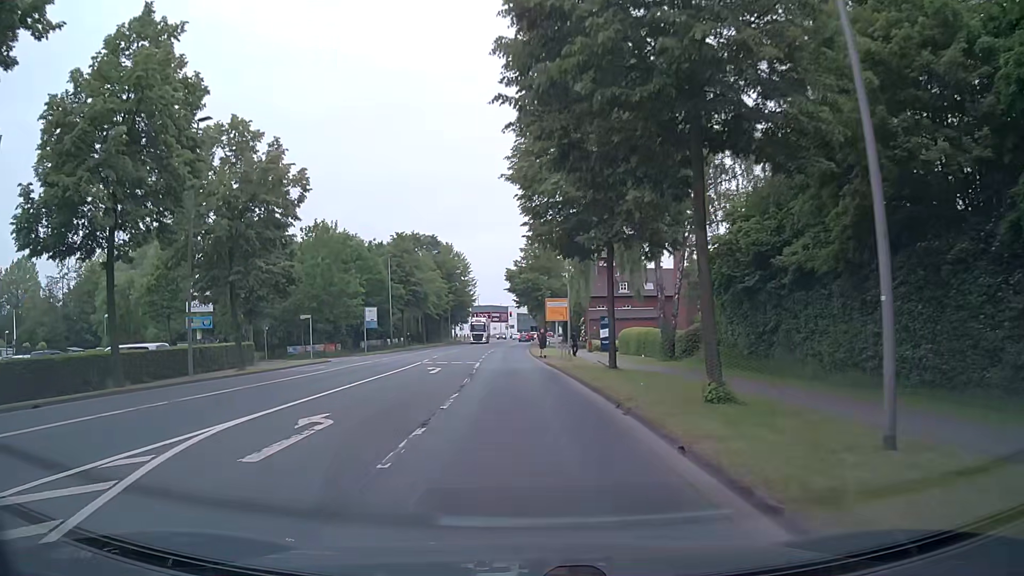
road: secondary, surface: asphalt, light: Day
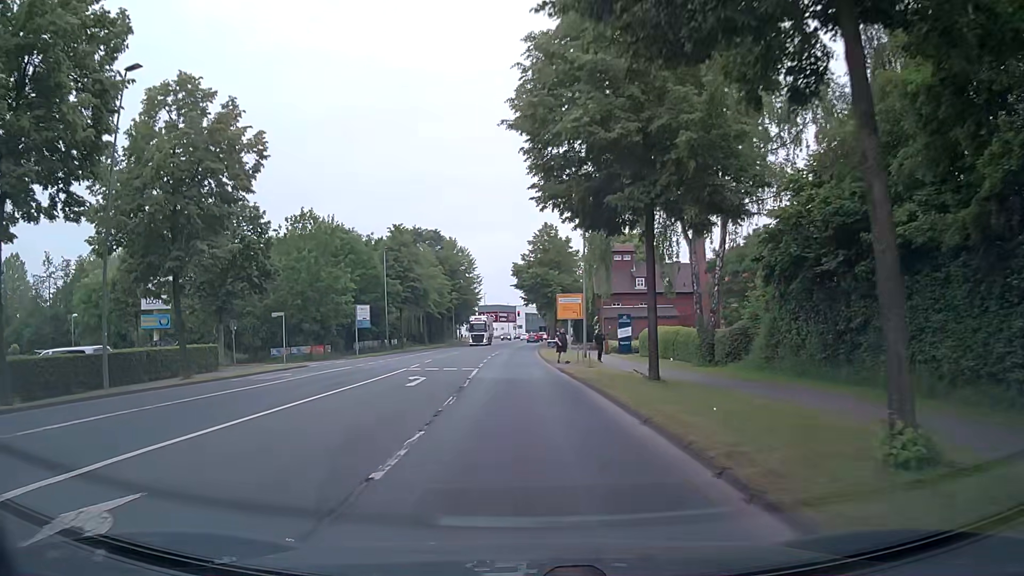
(-0.1, +6.4) m; -1°
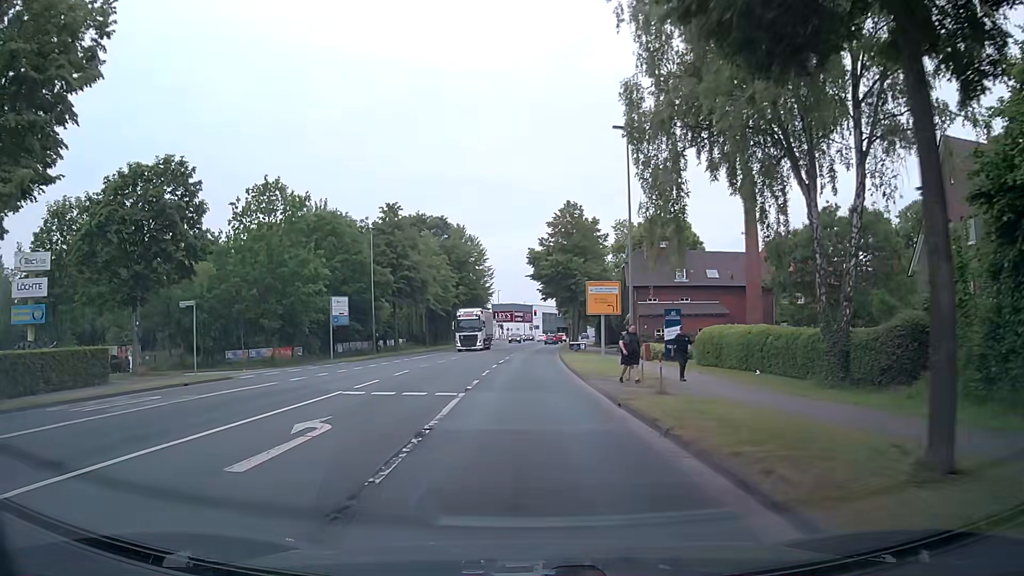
(-0.2, +12.2) m; -1°
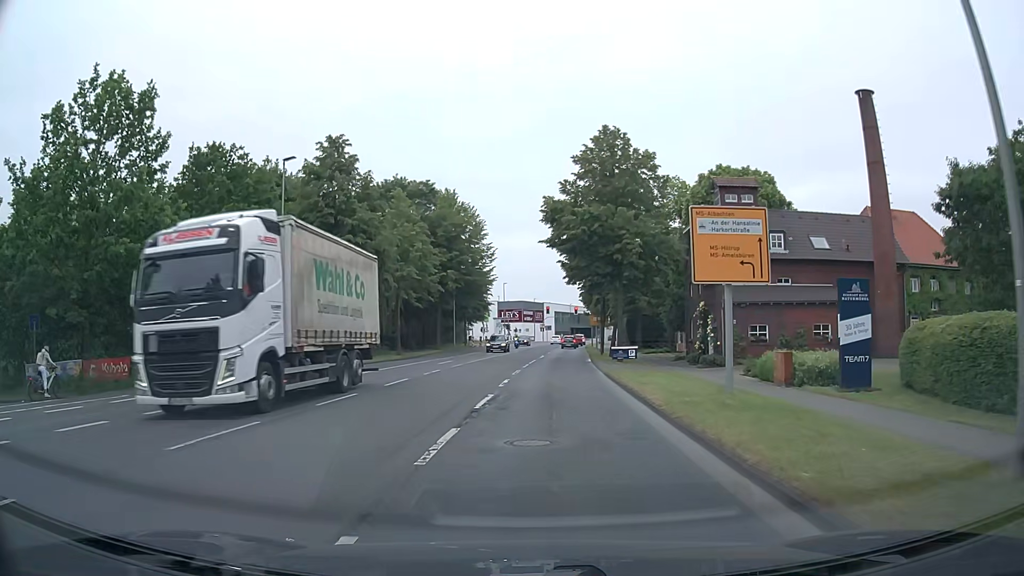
(-0.4, +22.3) m; -1°
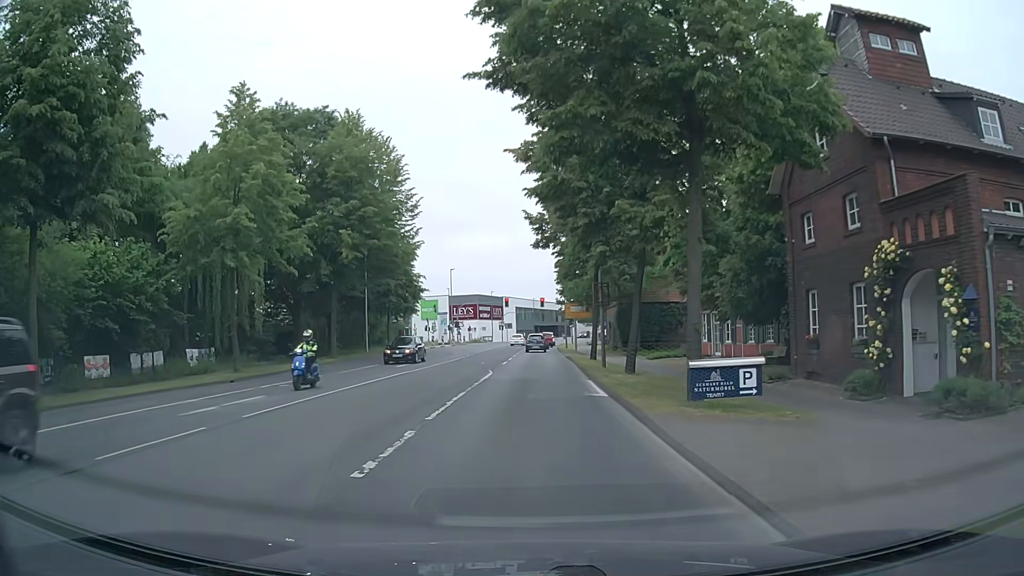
(+1.0, +24.3) m; +3°
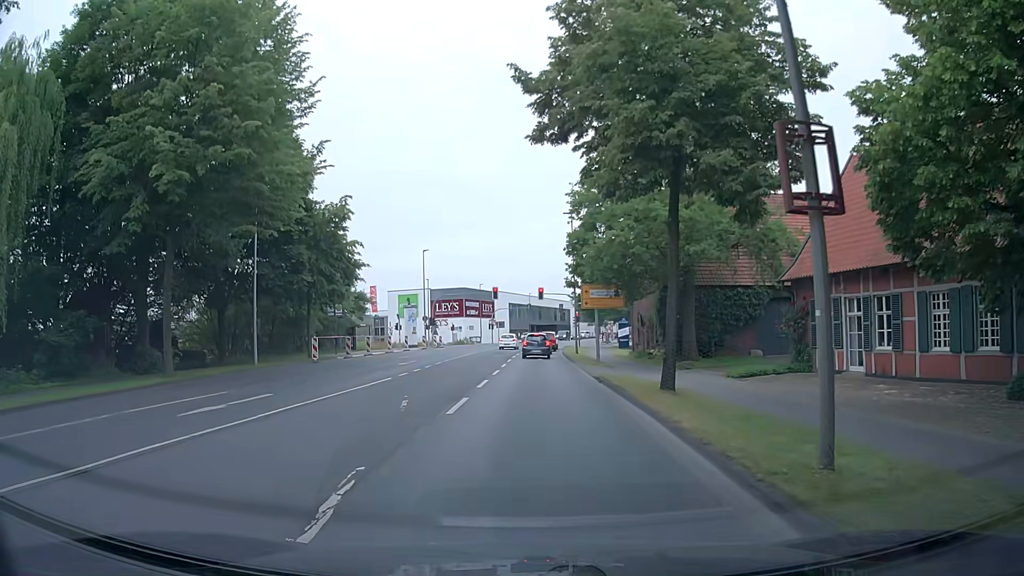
(+0.2, +20.5) m; +1°
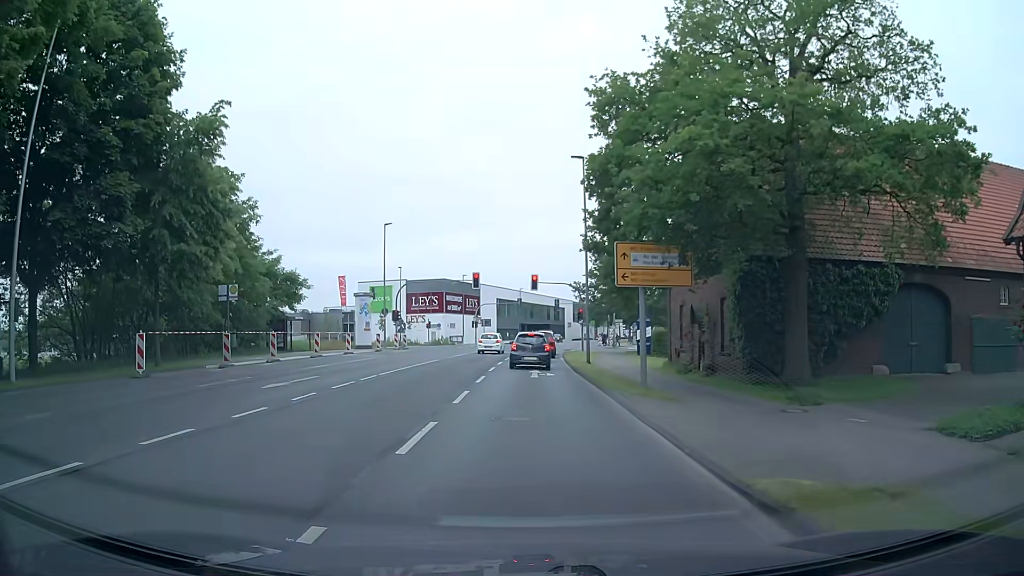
(-0.1, +16.0) m; 0°
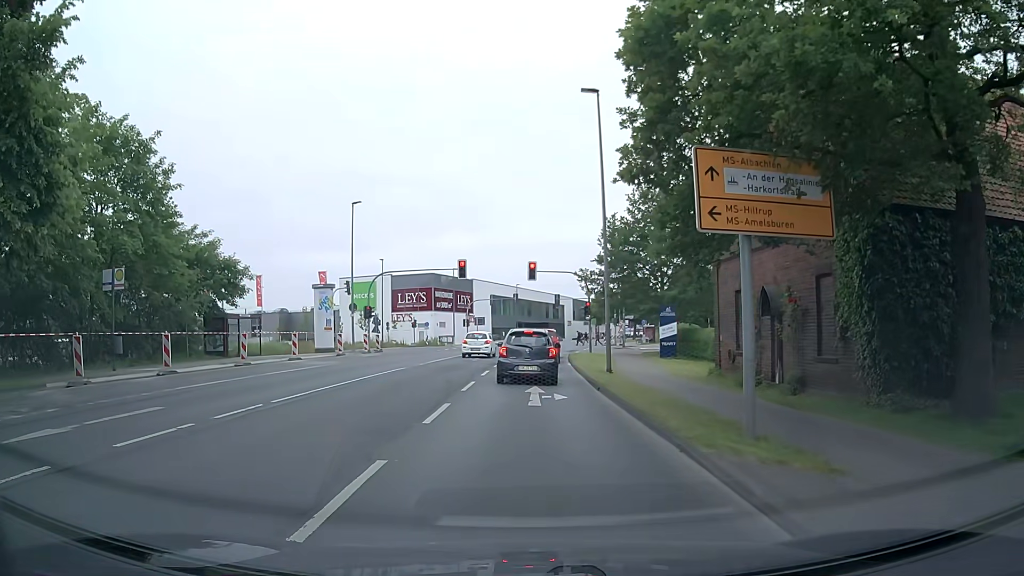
(+0.2, +9.3) m; 0°
